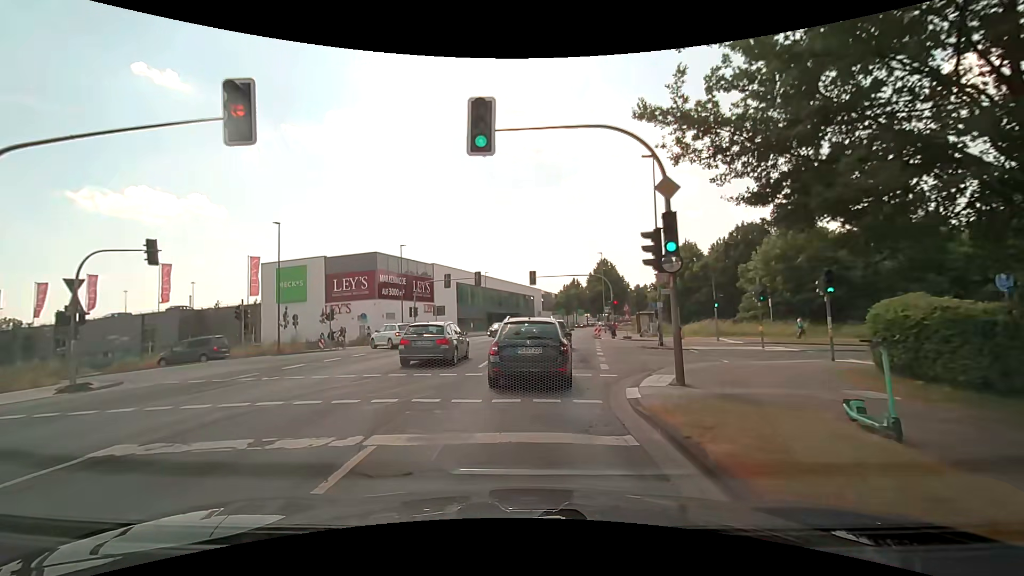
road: secondary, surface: asphalt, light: Day
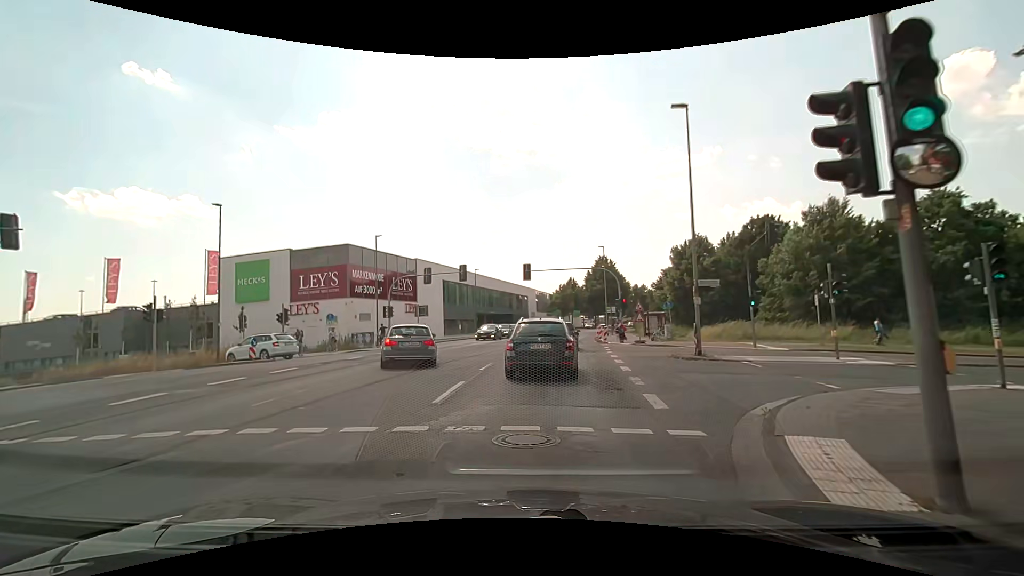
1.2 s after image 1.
(+0.2, +6.9) m; 0°
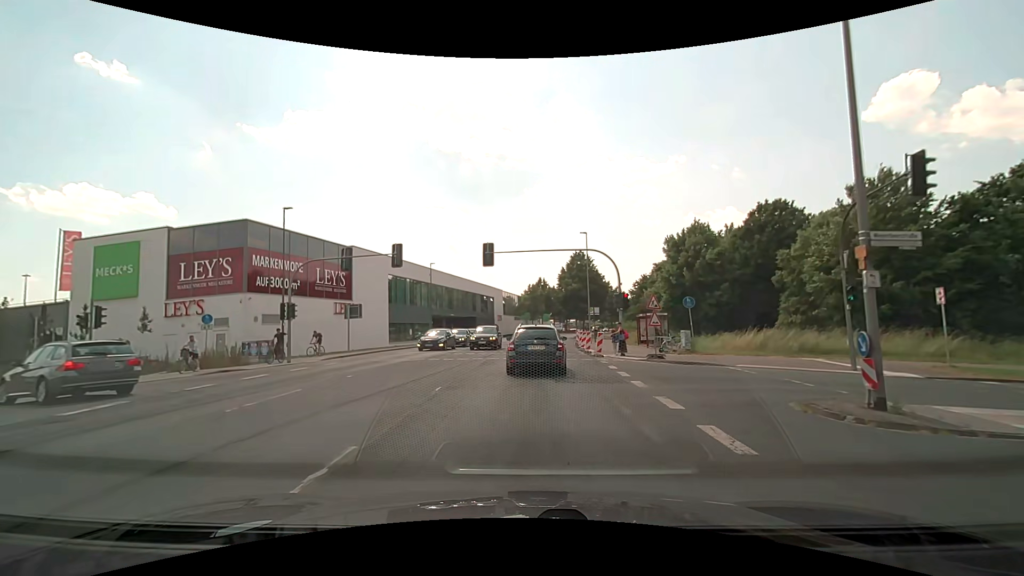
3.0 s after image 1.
(+0.7, +12.0) m; +5°
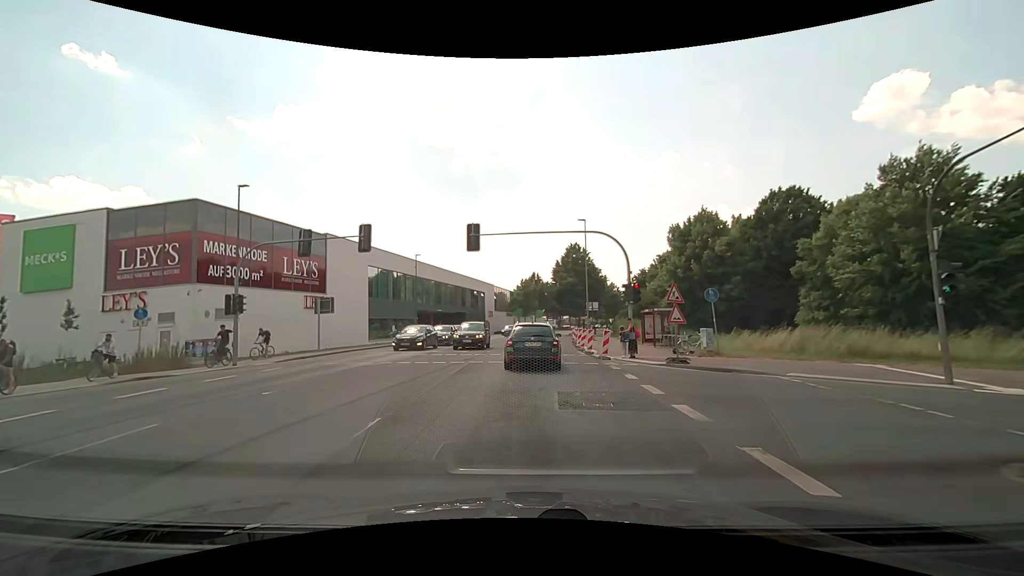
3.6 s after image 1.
(+0.1, +4.4) m; +1°
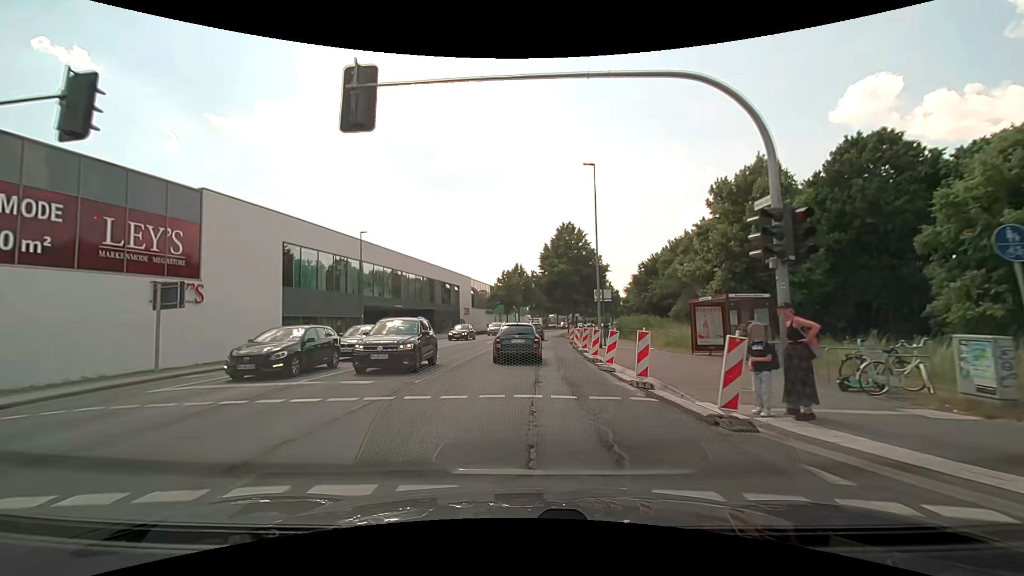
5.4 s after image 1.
(+0.3, +14.8) m; +2°
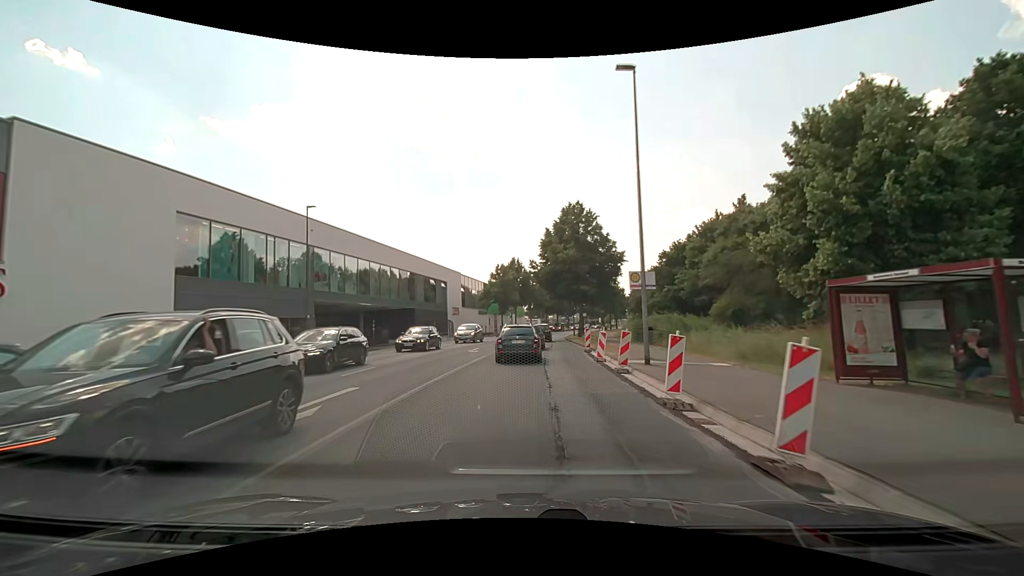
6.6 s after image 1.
(0.0, +10.9) m; 0°
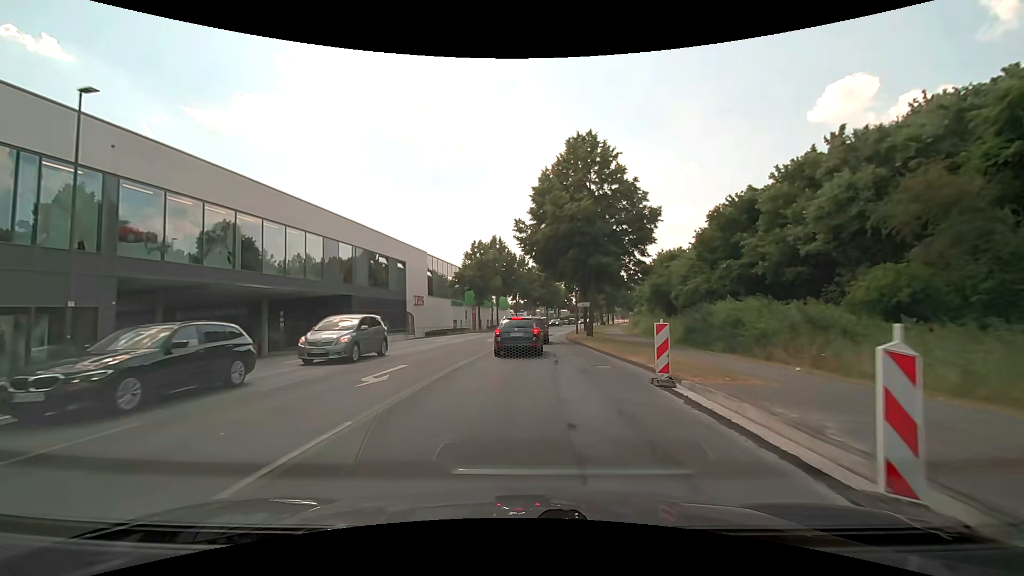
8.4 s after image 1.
(+0.2, +16.8) m; +2°
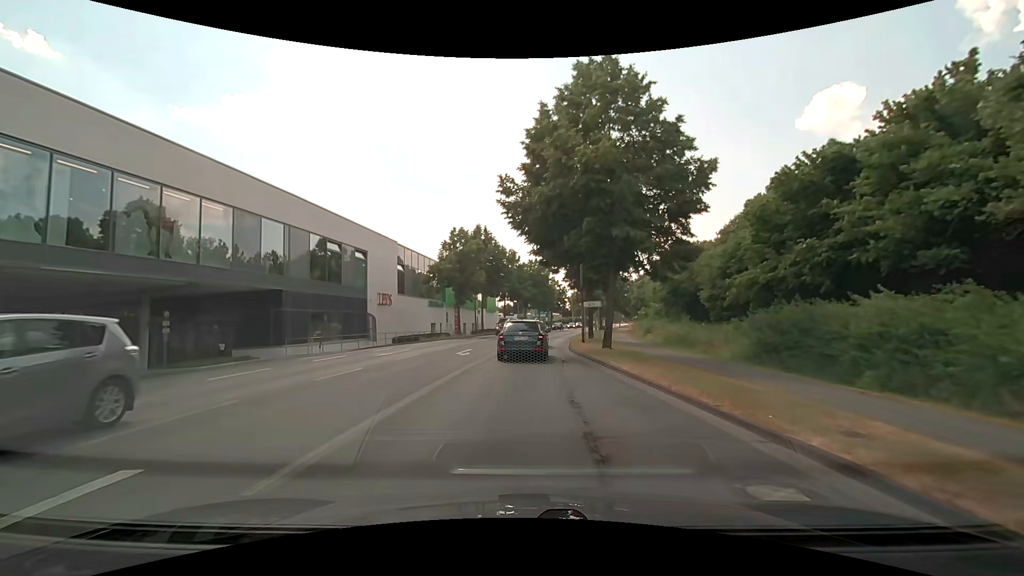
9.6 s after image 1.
(+0.1, +10.1) m; +1°
(0, +10) (0, +20) (+1, +30) (+2, +40) (+3, +50) (+5, +60) (+6, +70) (+8, +79) (+10, +89) (+13, +99) m
